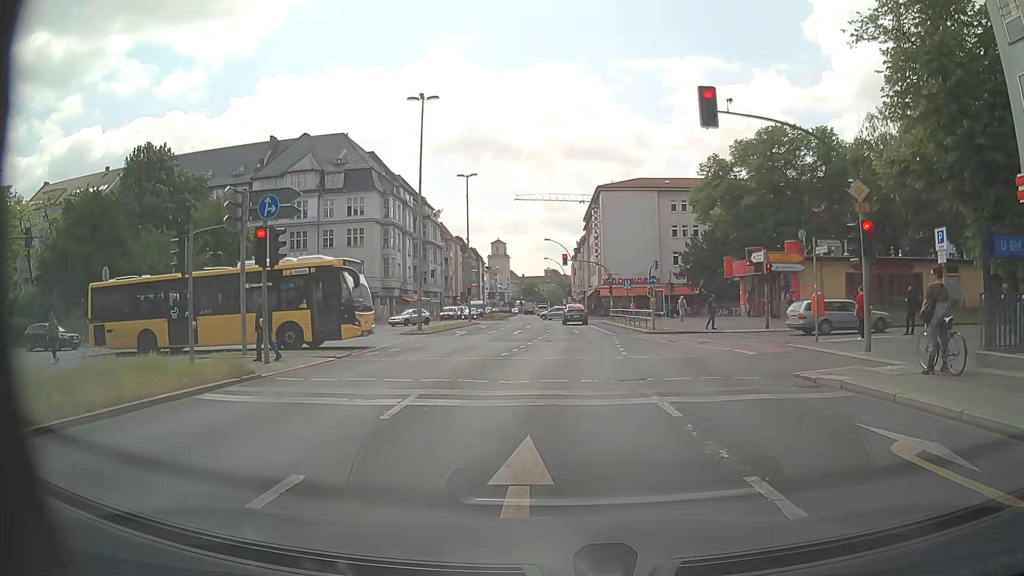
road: primary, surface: asphalt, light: Day
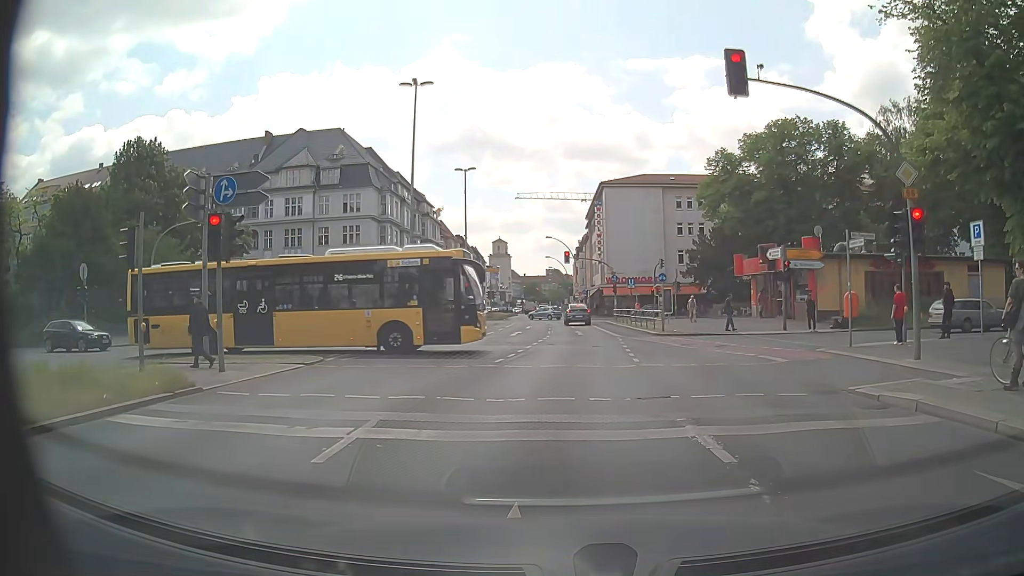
(0.0, +2.3) m; -1°
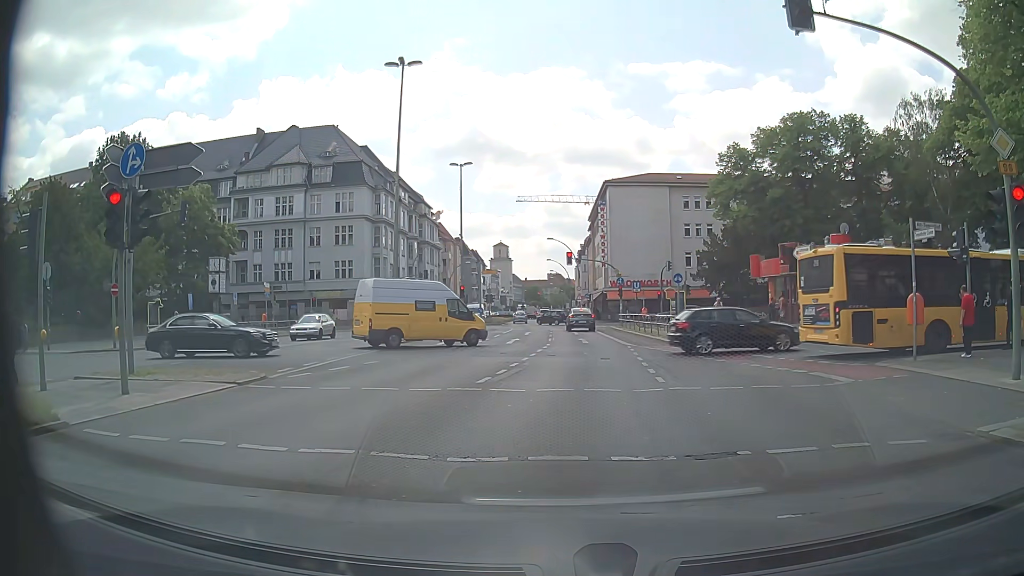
(0.0, +3.4) m; -1°
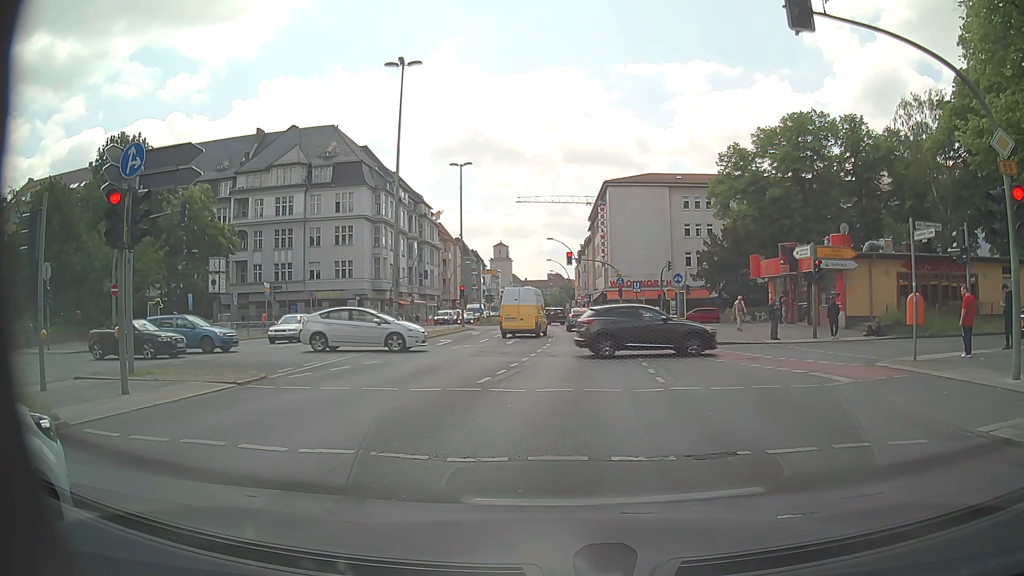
(0.0, 0.0) m; 0°
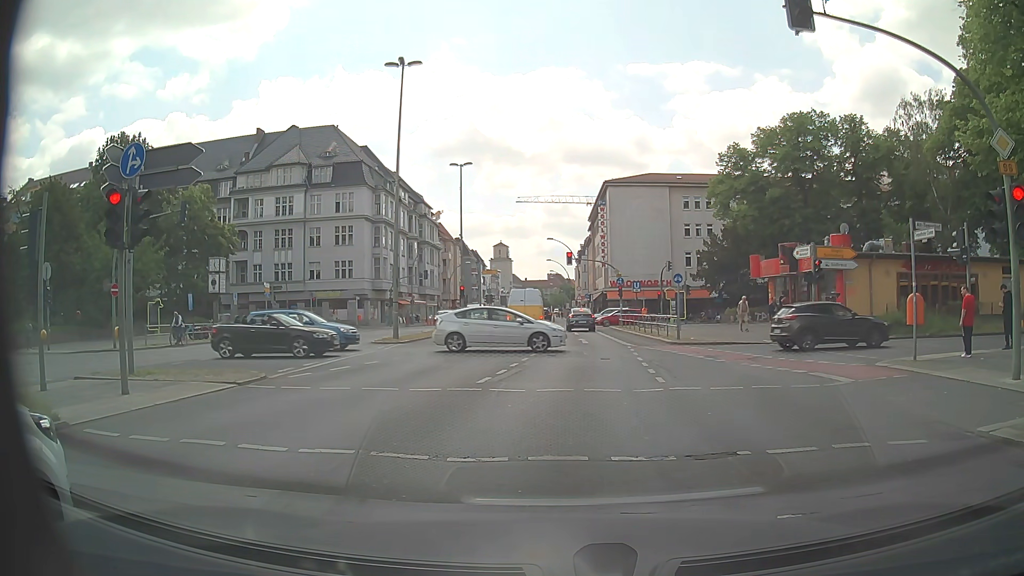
(0.0, 0.0) m; 0°
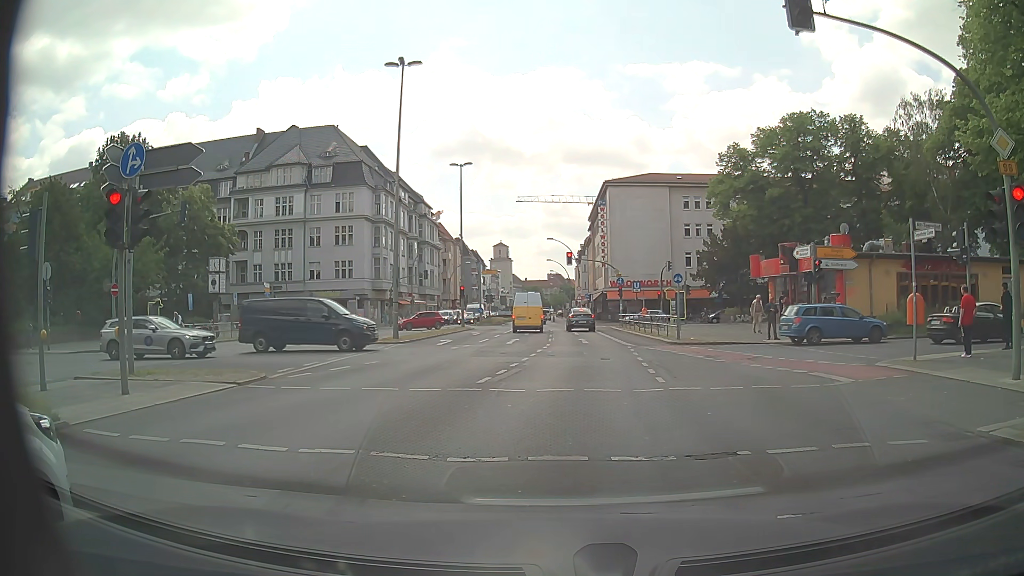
(0.0, 0.0) m; 0°
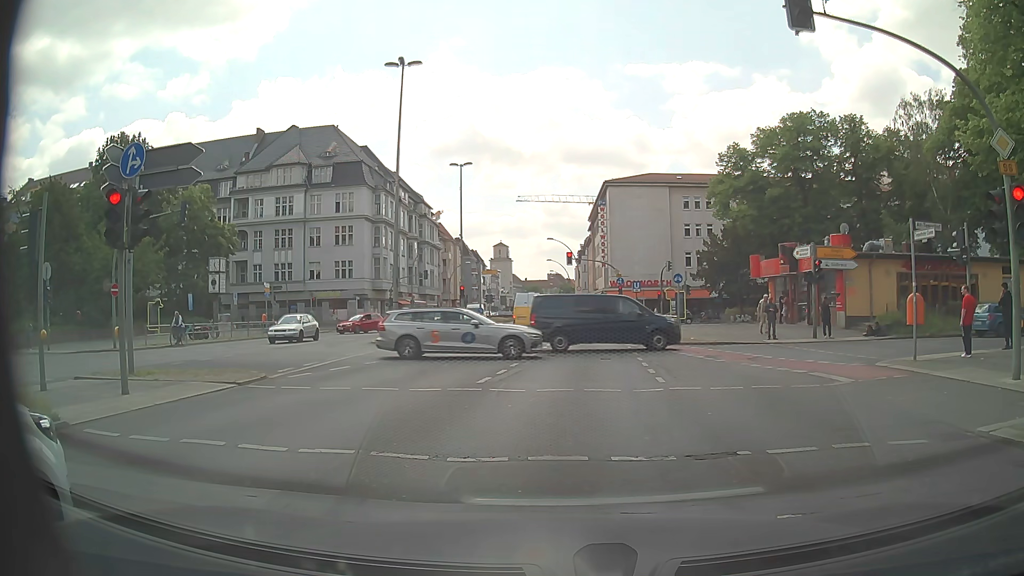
(0.0, 0.0) m; 0°
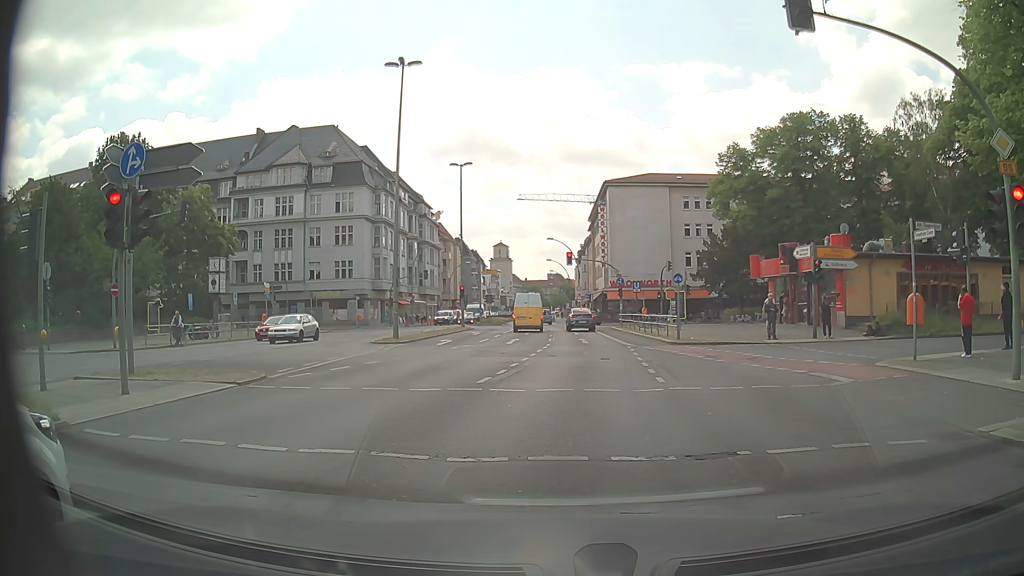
(0.0, 0.0) m; 0°
